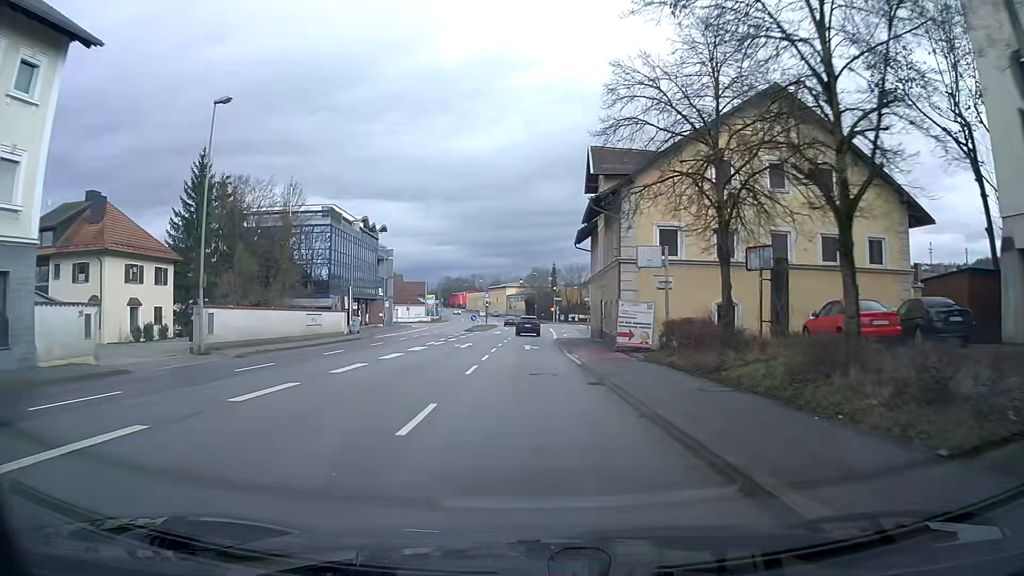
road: primary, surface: asphalt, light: Day
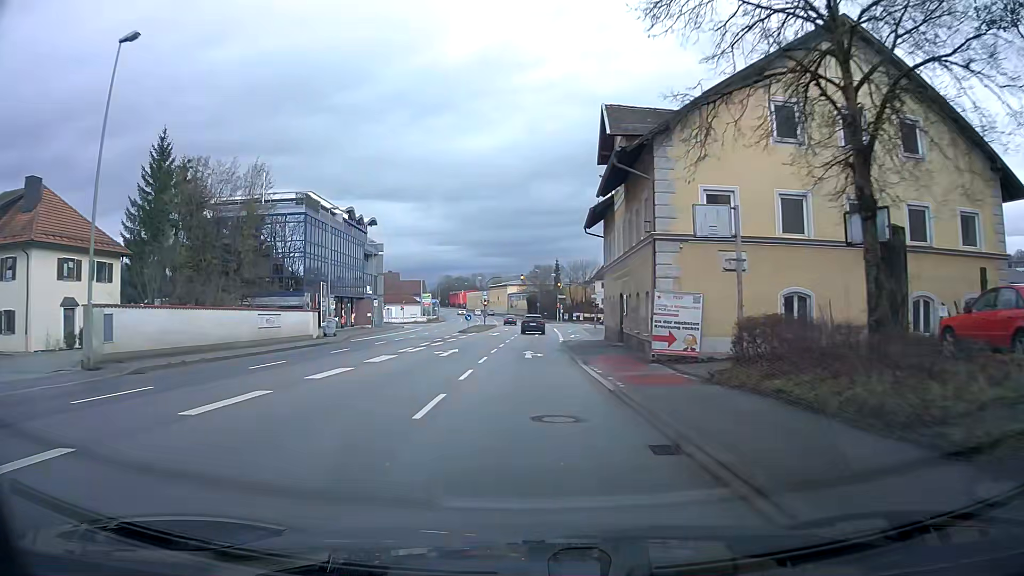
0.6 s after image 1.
(0.0, +7.6) m; 0°
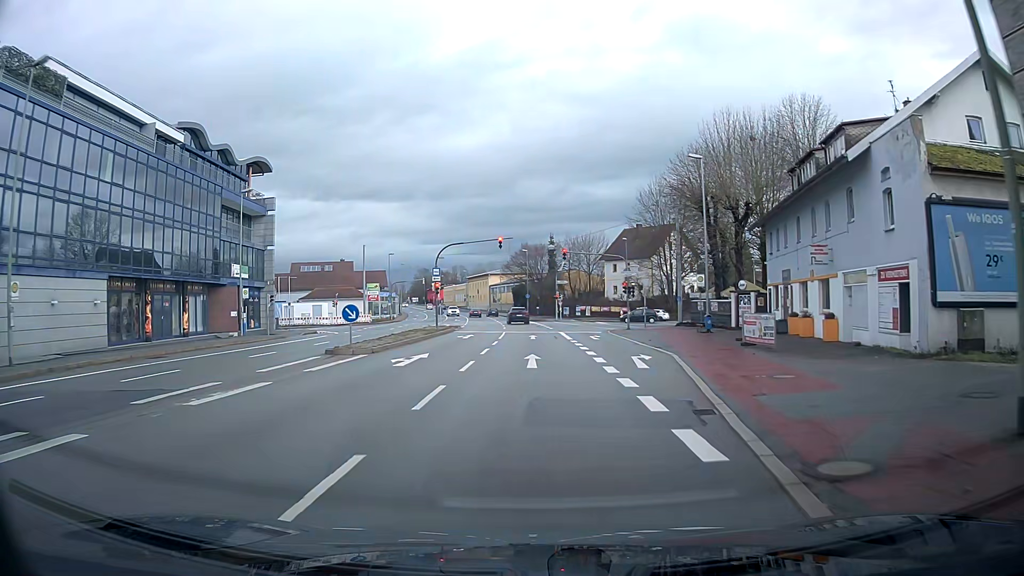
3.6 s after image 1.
(-0.2, +35.7) m; 0°
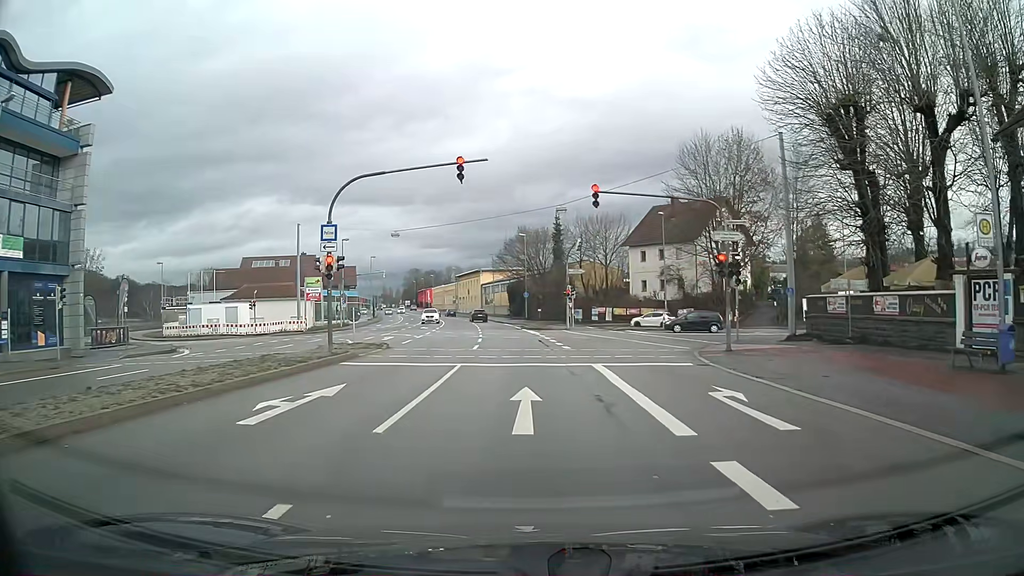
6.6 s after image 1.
(+0.1, +25.3) m; 0°
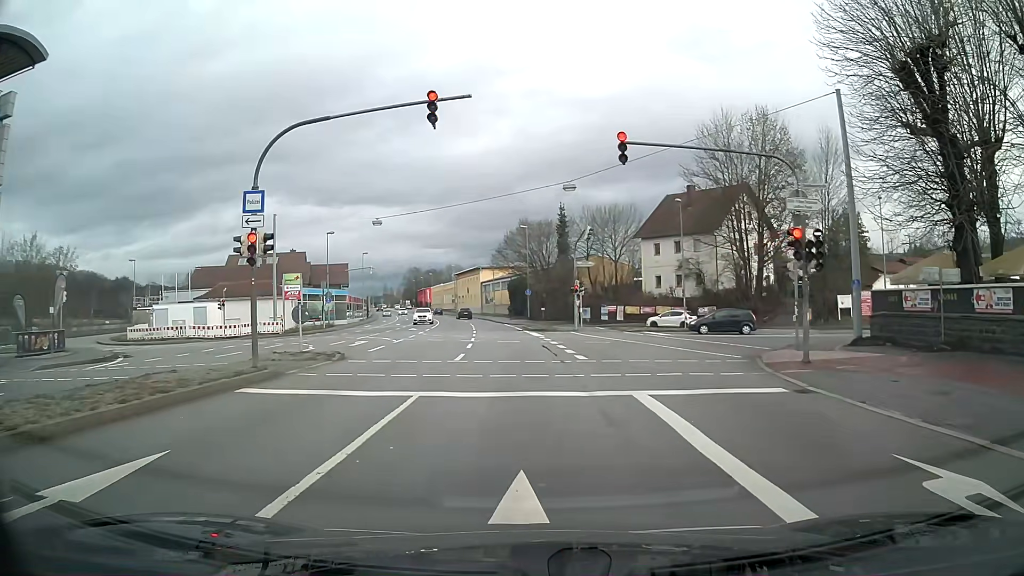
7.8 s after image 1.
(0.0, +6.7) m; 0°
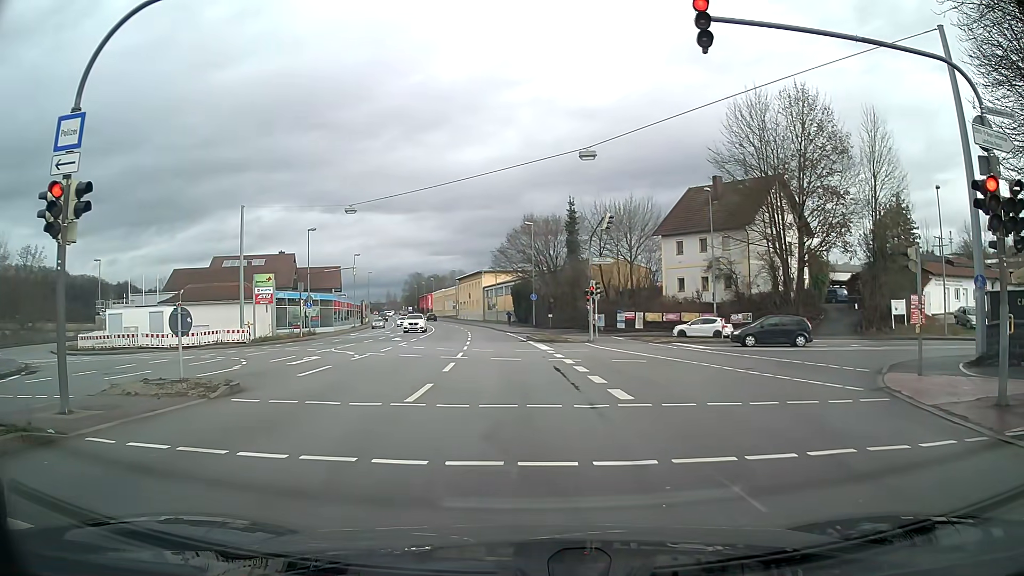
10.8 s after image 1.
(0.0, +7.6) m; -1°
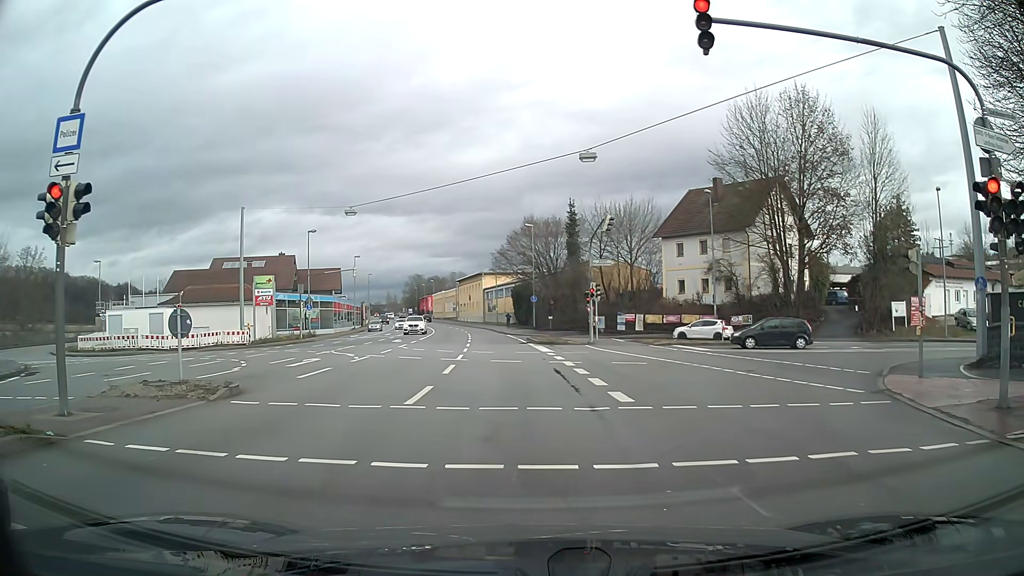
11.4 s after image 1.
(0.0, +0.1) m; 0°
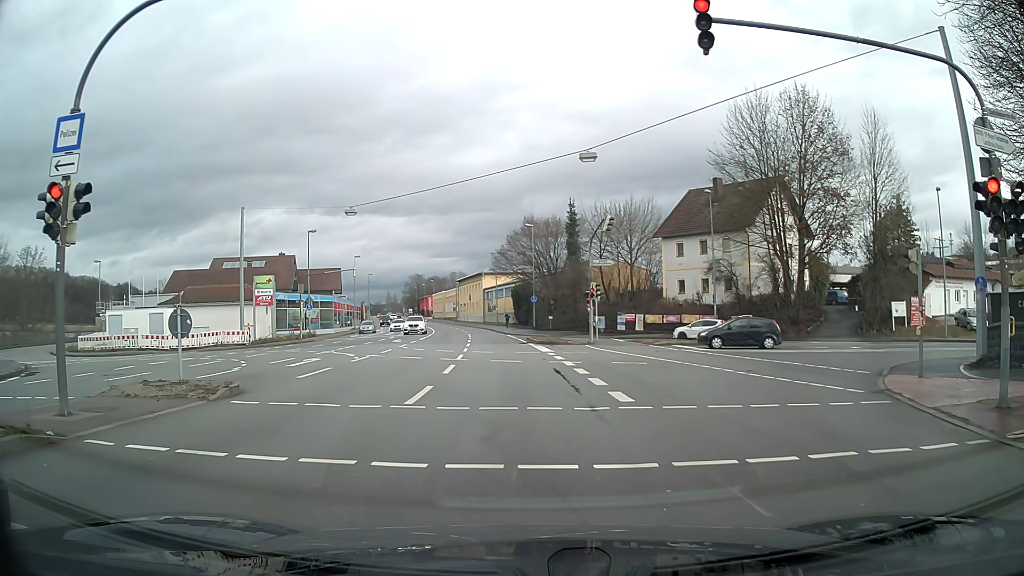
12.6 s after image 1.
(0.0, 0.0) m; 0°
(0, +10) (-1, +20) (-1, +30) (-2, +40) (-3, +50) (-4, +60) (-5, +70) (-7, +80) (-9, +89) (-11, +99) m
